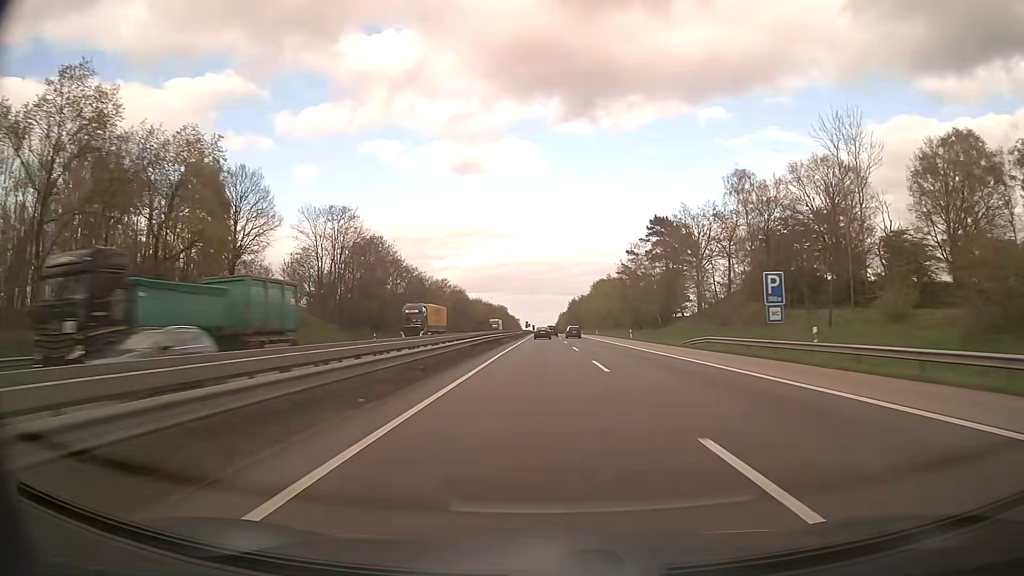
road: motorway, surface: asphalt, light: Day
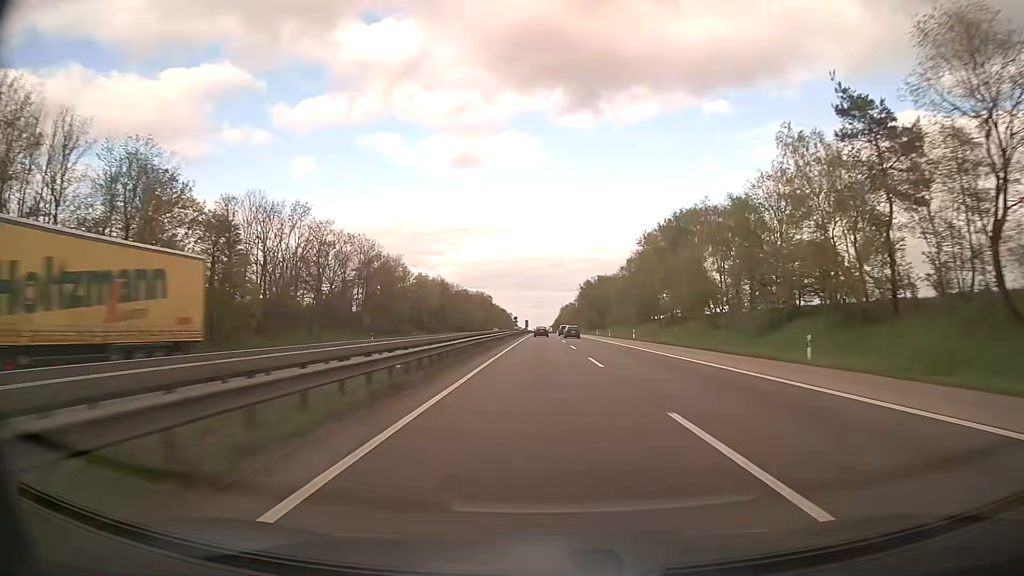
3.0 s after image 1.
(+0.2, +103.5) m; 0°
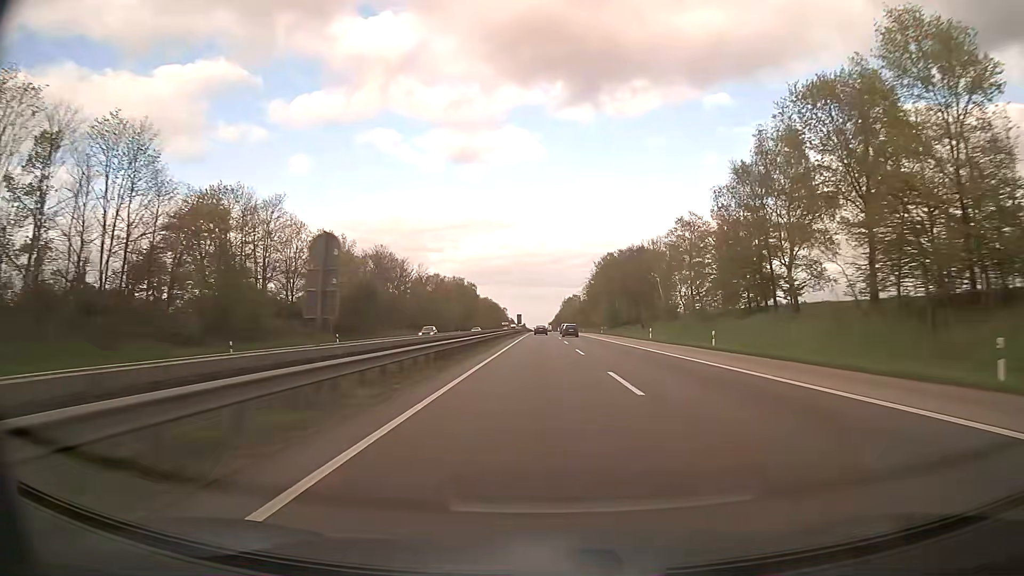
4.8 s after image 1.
(+0.4, +62.1) m; +1°
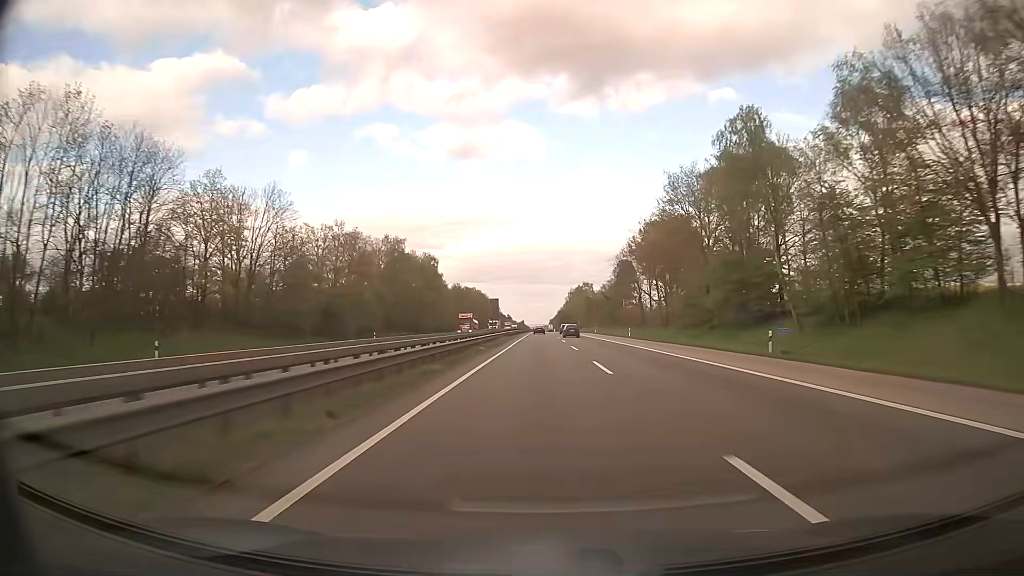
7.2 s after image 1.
(-0.3, +82.7) m; 0°
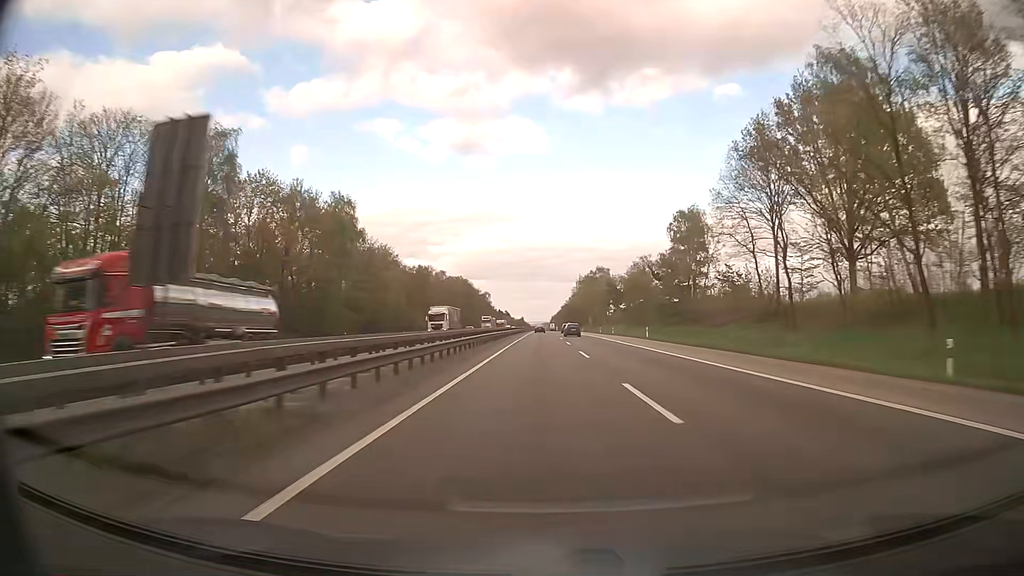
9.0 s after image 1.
(-0.1, +62.1) m; 0°
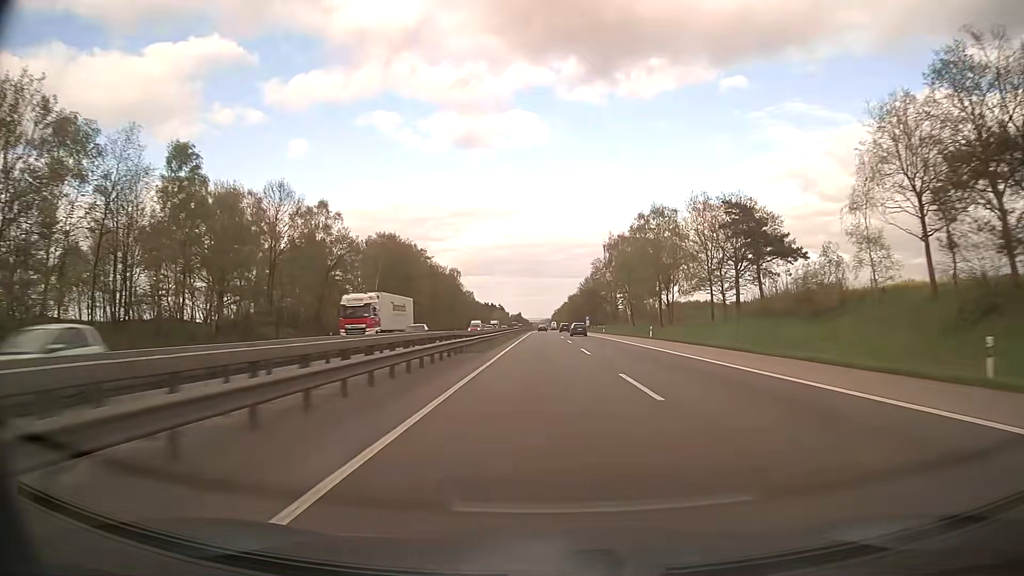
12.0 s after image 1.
(-0.5, +103.4) m; 0°
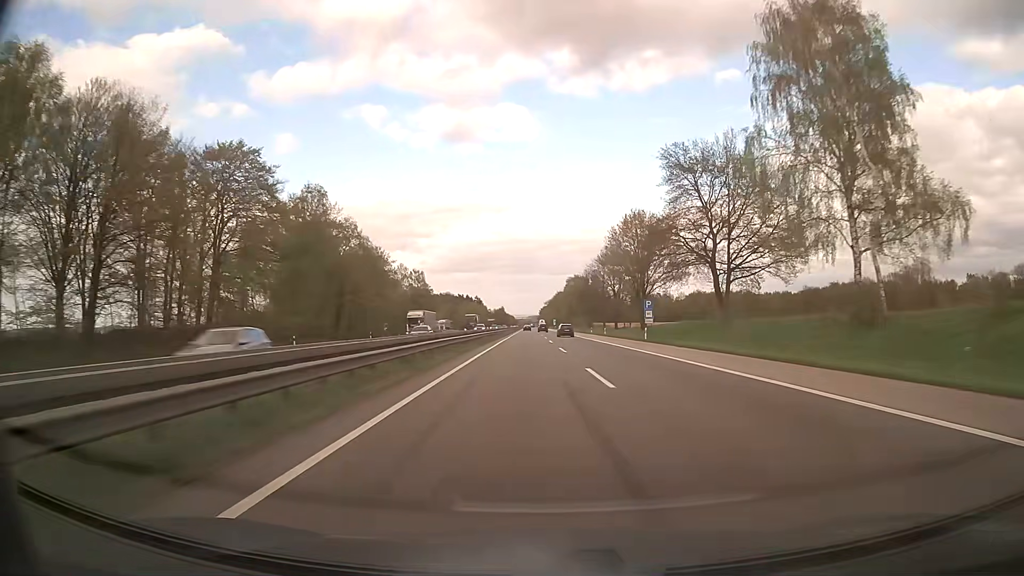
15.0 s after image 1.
(+0.5, +103.4) m; +1°
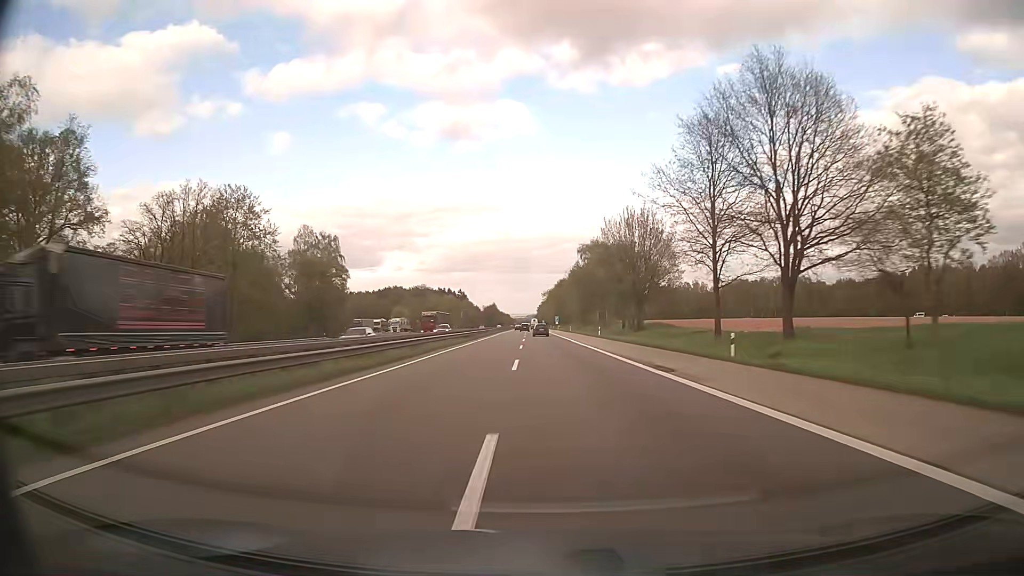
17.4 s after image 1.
(+0.8, +82.7) m; 0°
(0, +10) (0, +20) (0, +30) (0, +40) (0, +50) (0, +60) (0, +70) (0, +80) (-1, +90) (-1, +100) m
